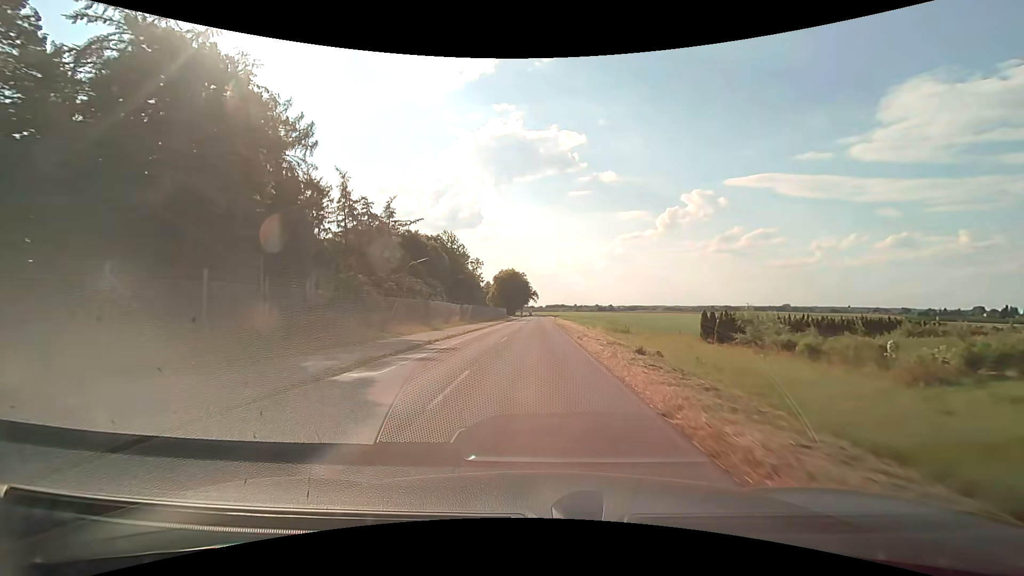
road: unclassified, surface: asphalt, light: Day
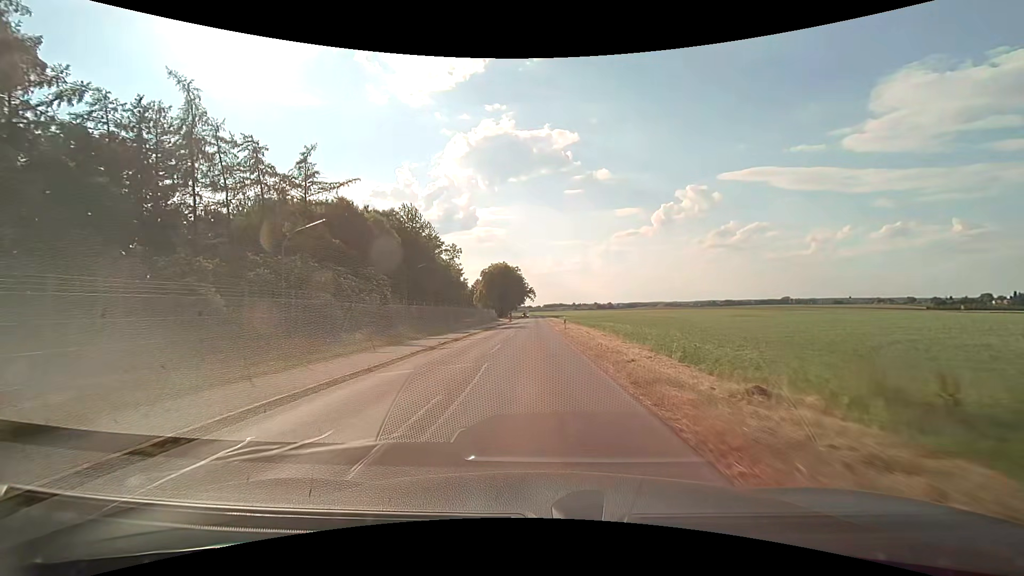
(+0.1, +28.0) m; 0°
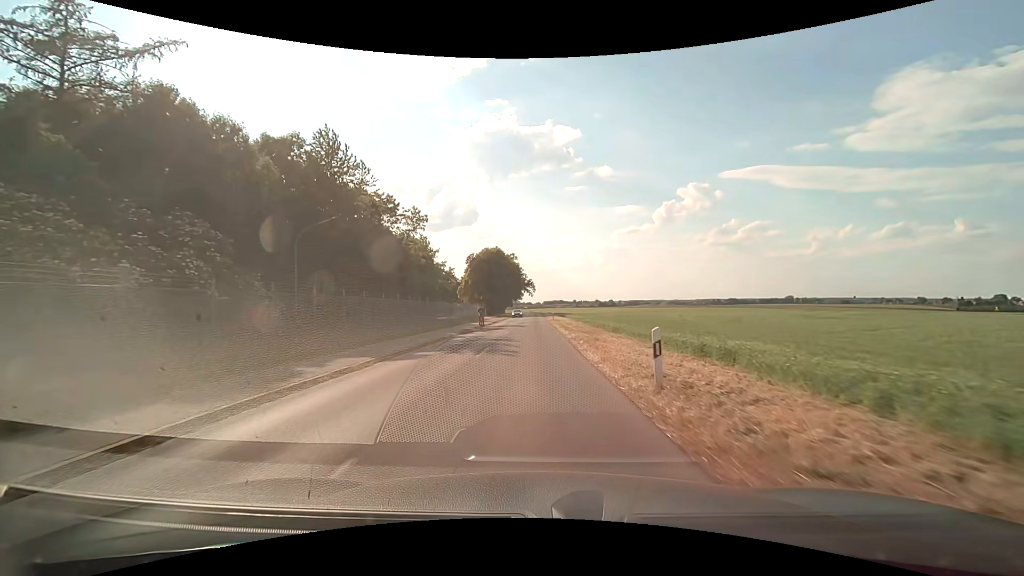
(0.0, +28.2) m; 0°
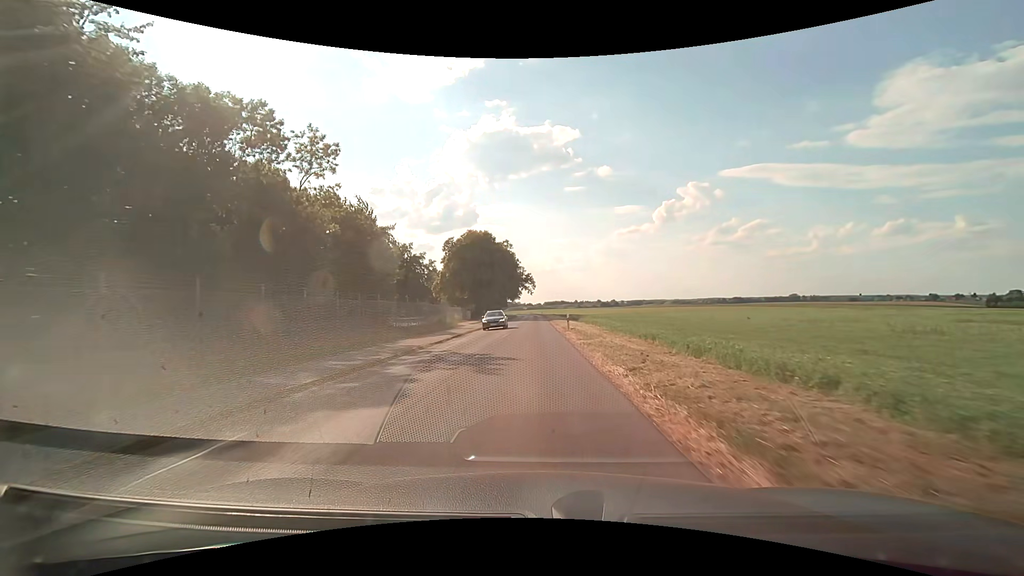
(0.0, +27.5) m; 0°
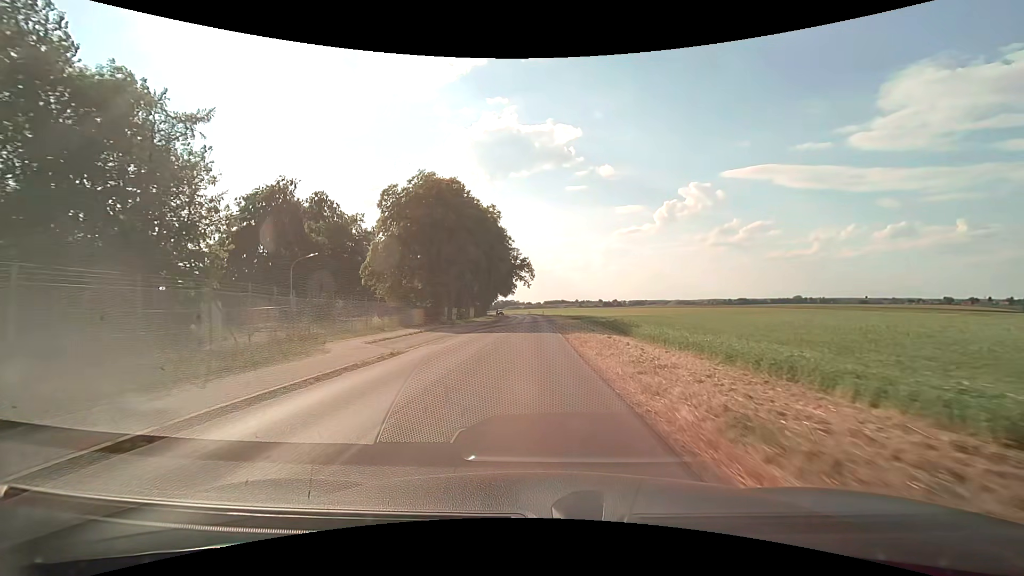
(0.0, +34.8) m; 0°
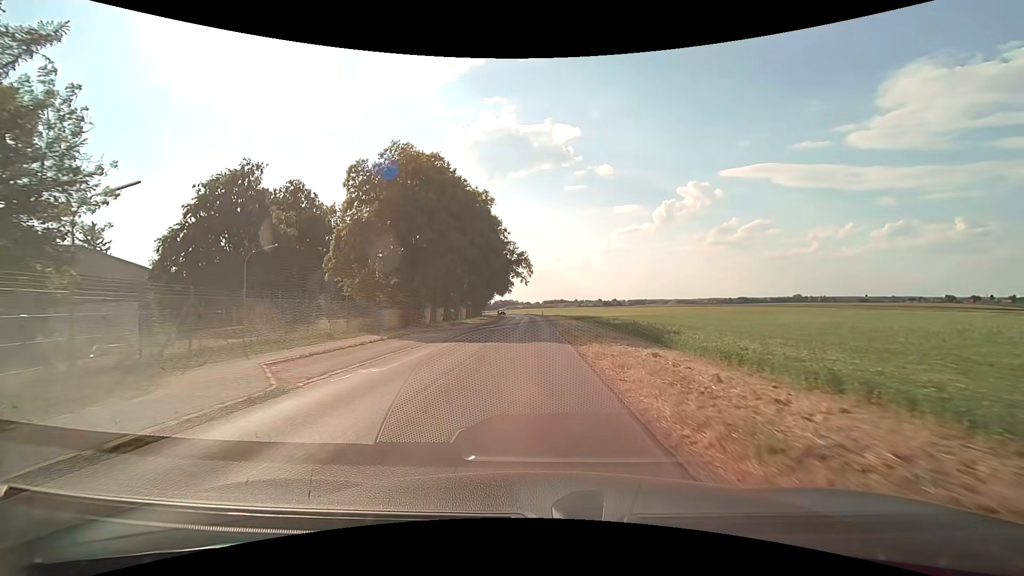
(0.0, +8.5) m; 0°
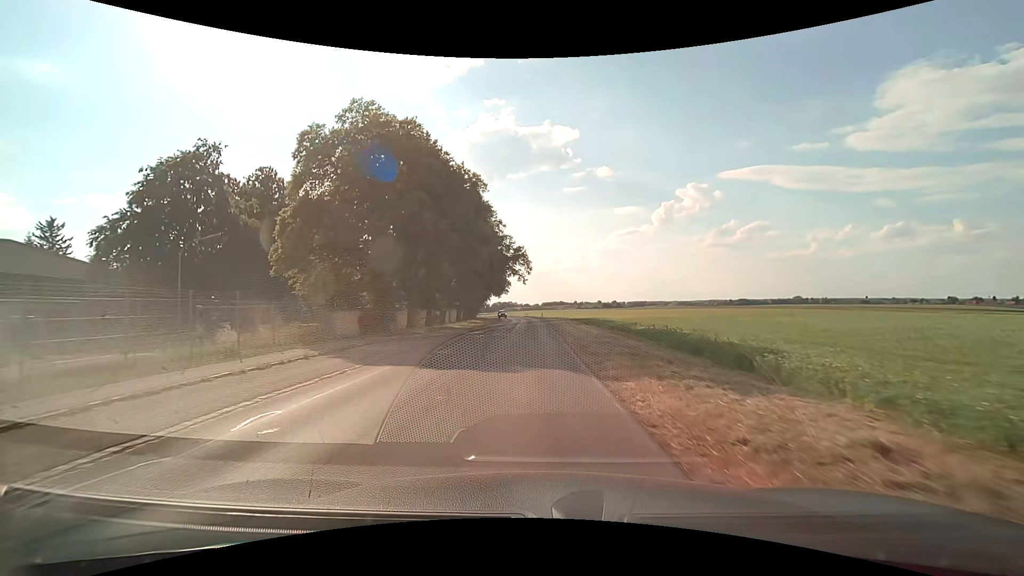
(0.0, +8.5) m; 0°
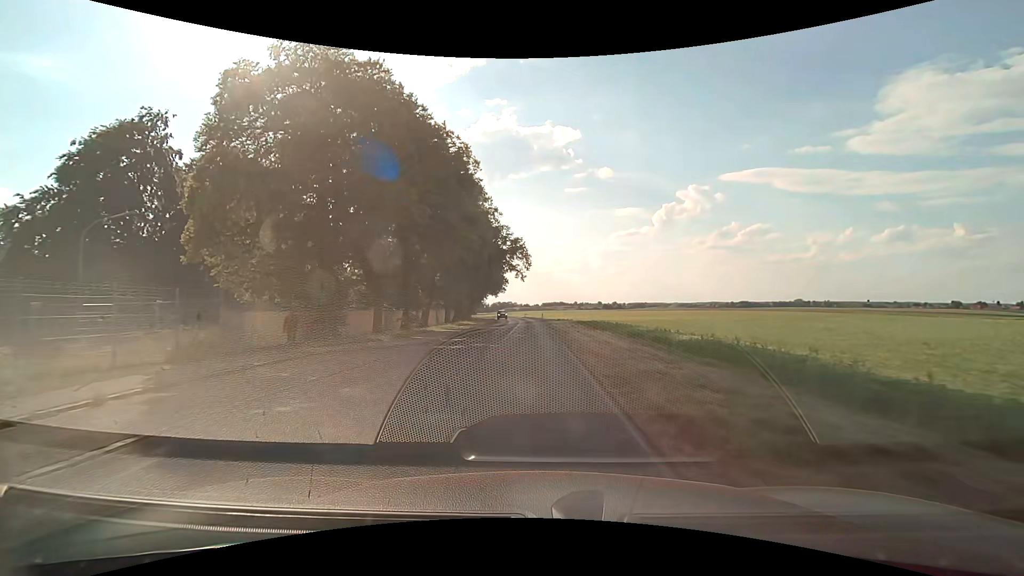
(0.0, +8.4) m; 0°
(0, +10) (0, +20) (0, +30) (0, +40) (-1, +50) (-1, +60) (-1, +70) (-2, +80) (-2, +90) (-3, +100) m
